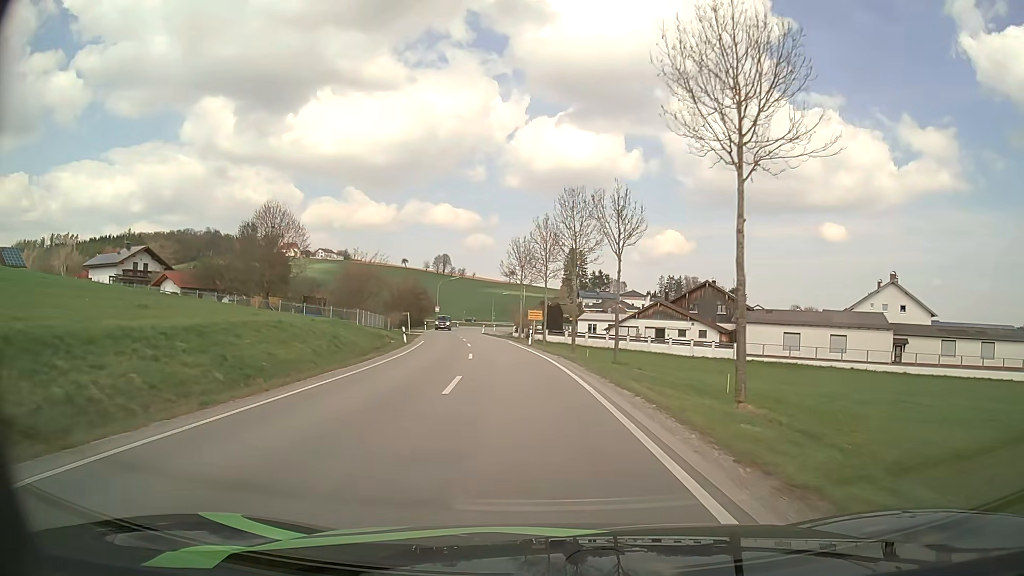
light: Day
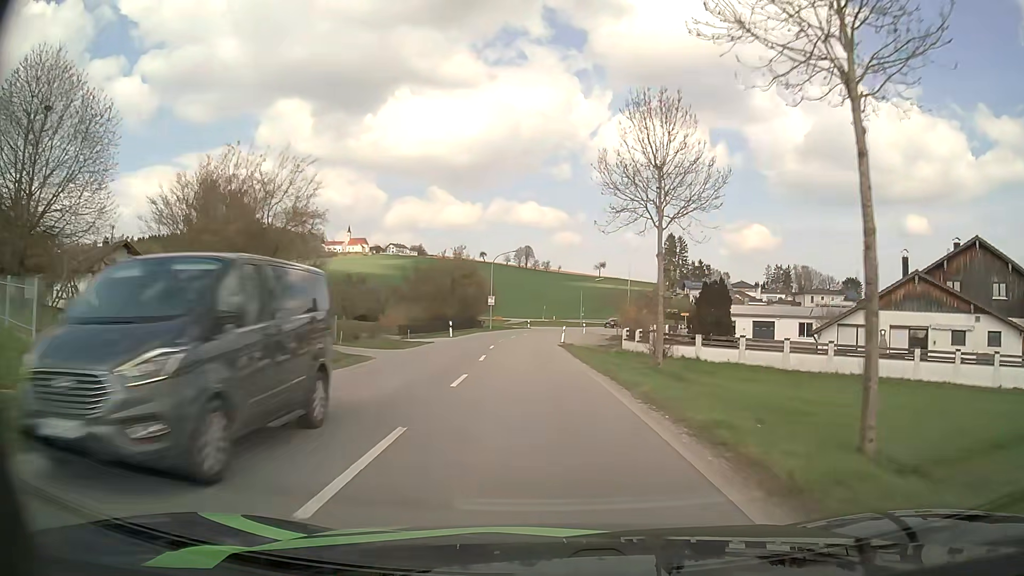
(-3.2, +42.7) m; -7°
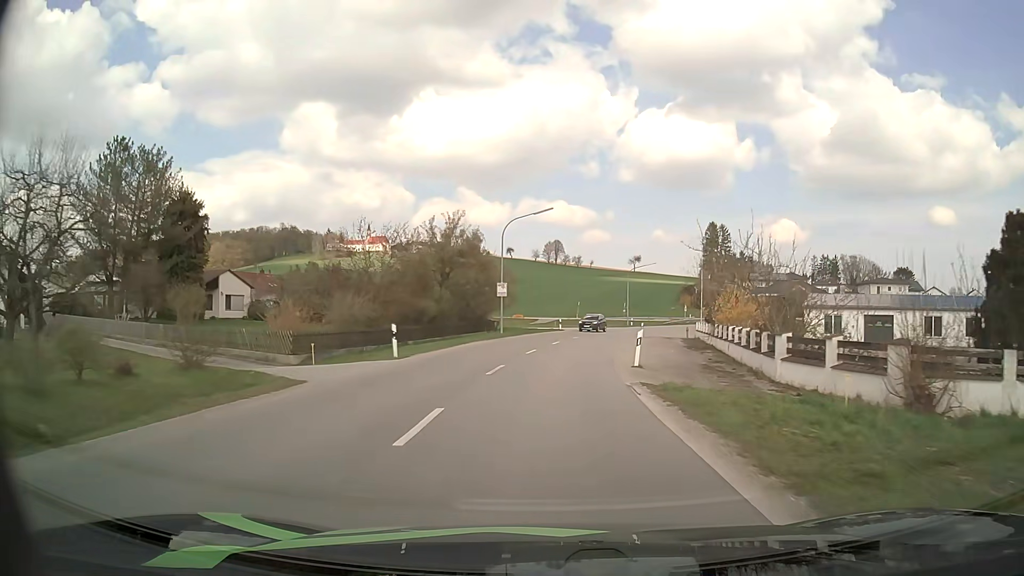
(-0.8, +24.4) m; -3°
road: secondary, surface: asphalt
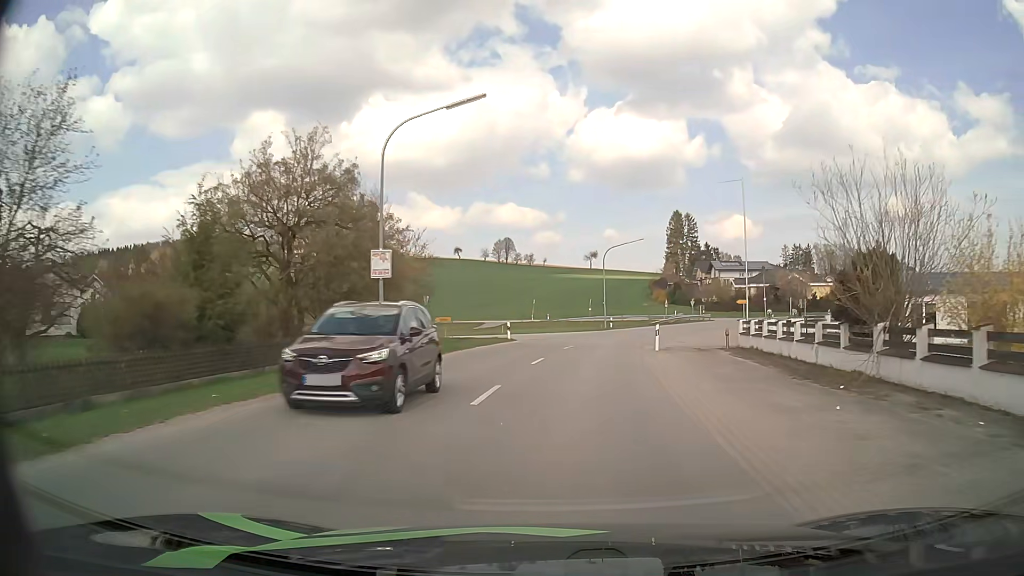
(+0.6, +23.6) m; +4°
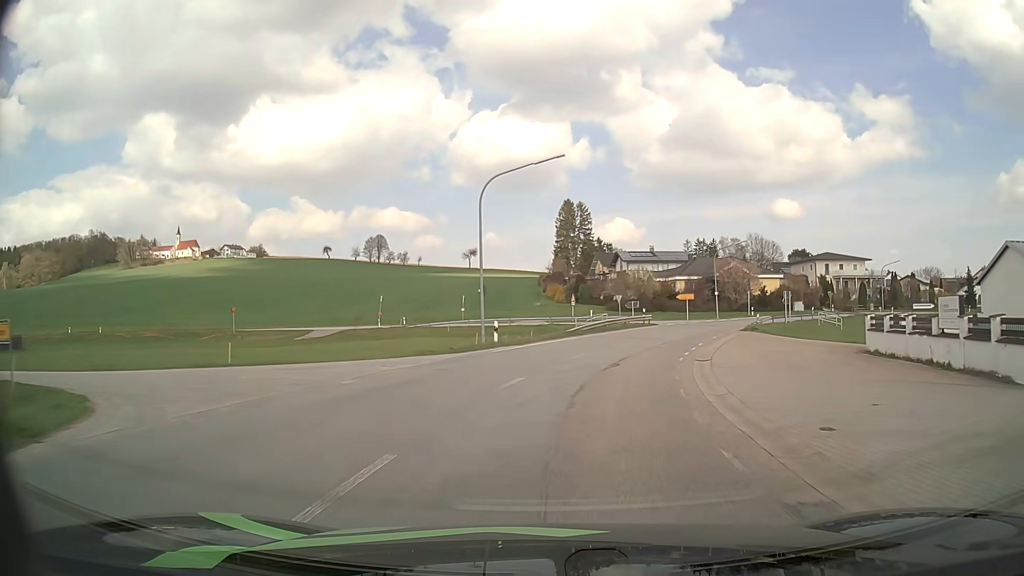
(+2.4, +30.6) m; +9°
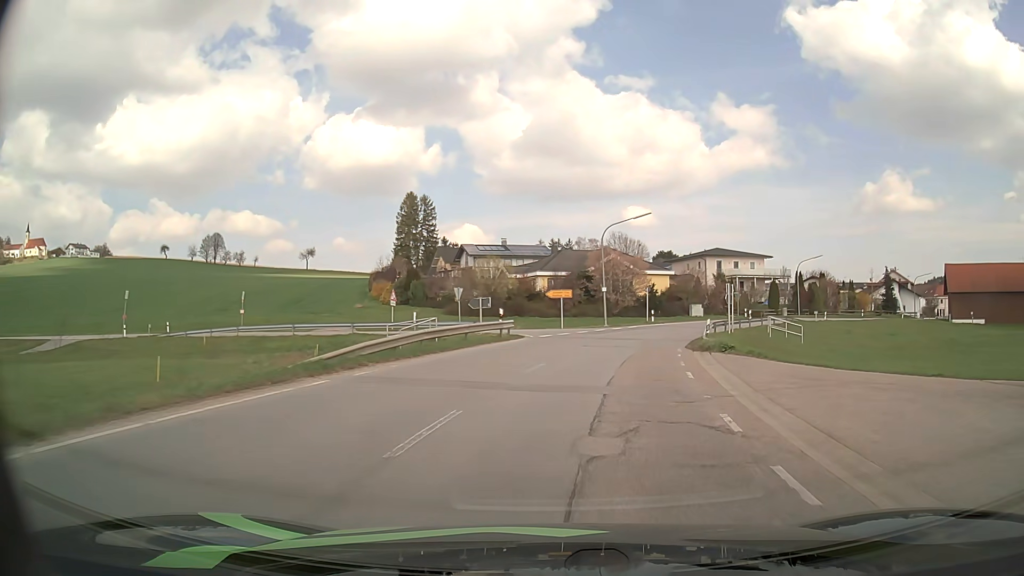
(+2.5, +21.9) m; +13°
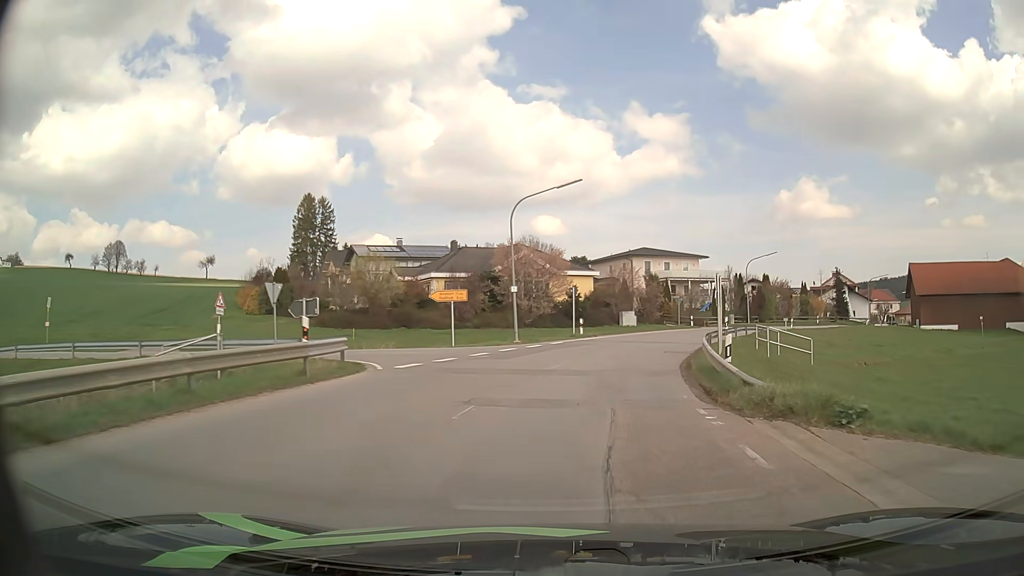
(+1.0, +14.2) m; +7°
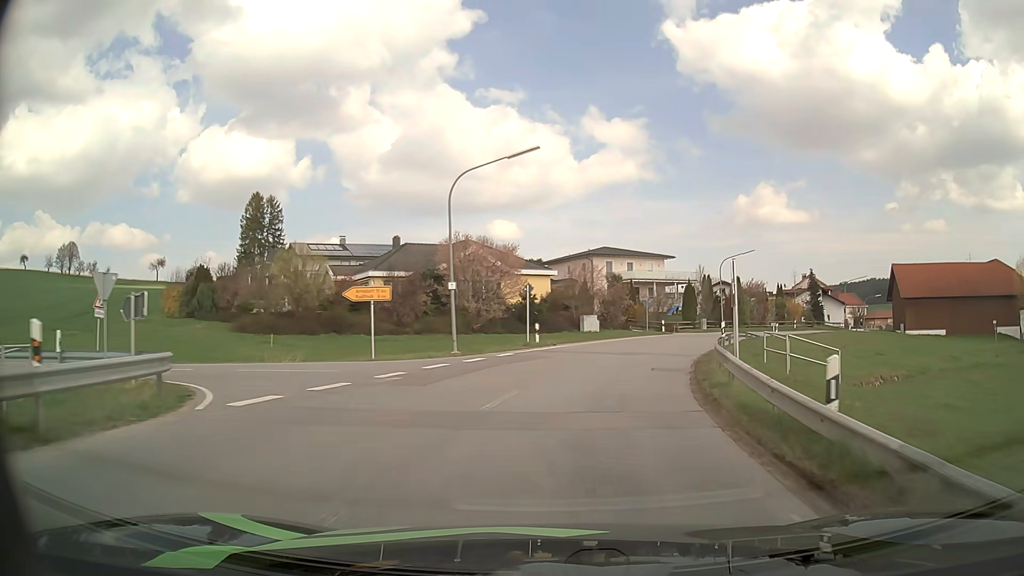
(+0.3, +7.0) m; +4°
(+1, +10) (+2, +20) (+5, +29) (+9, +39) (+14, +47) (+19, +56) (+25, +64) (+32, +72) (+38, +79) (+45, +86) m
